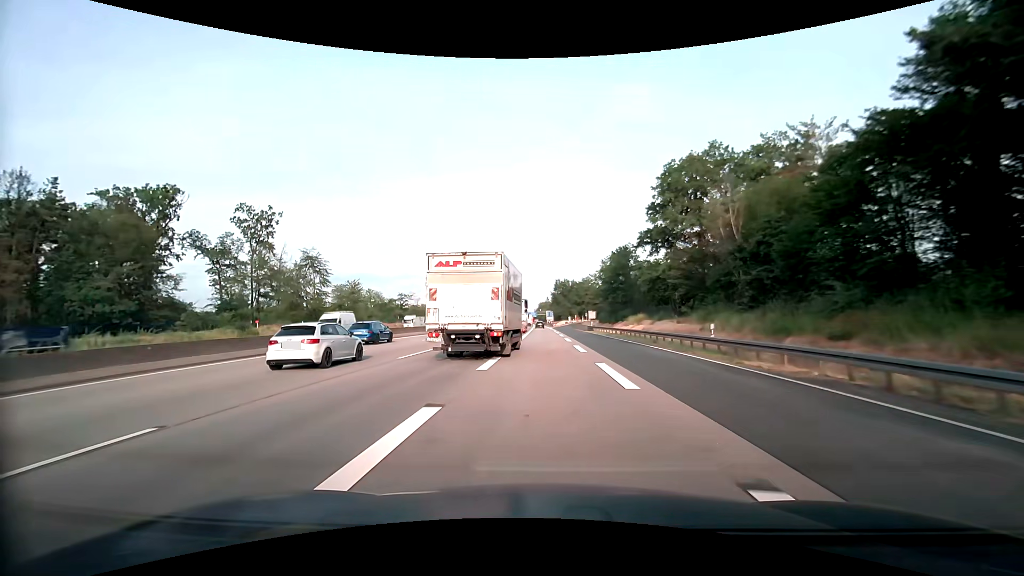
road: motorway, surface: asphalt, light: Day
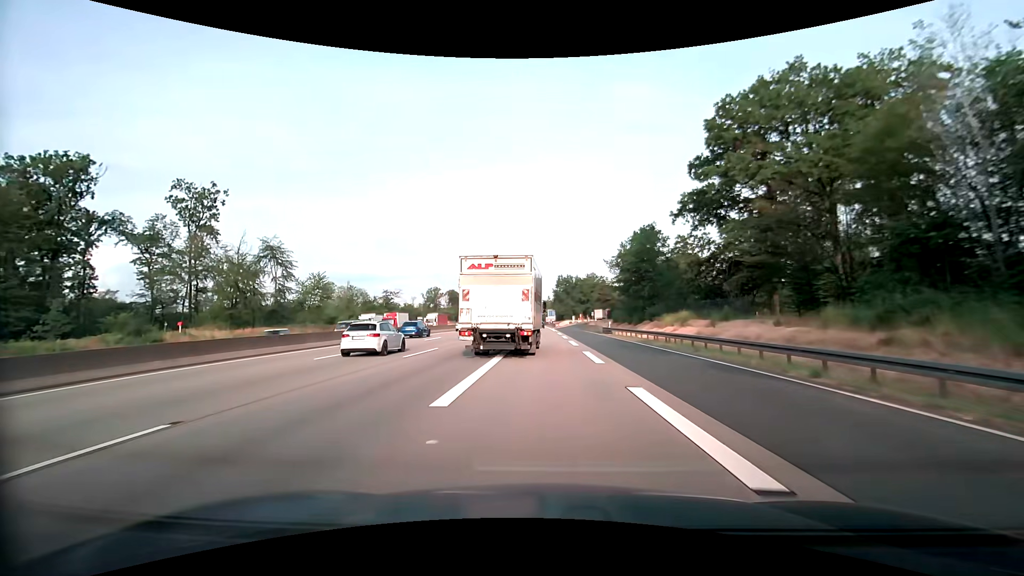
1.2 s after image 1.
(+0.1, +17.9) m; 0°
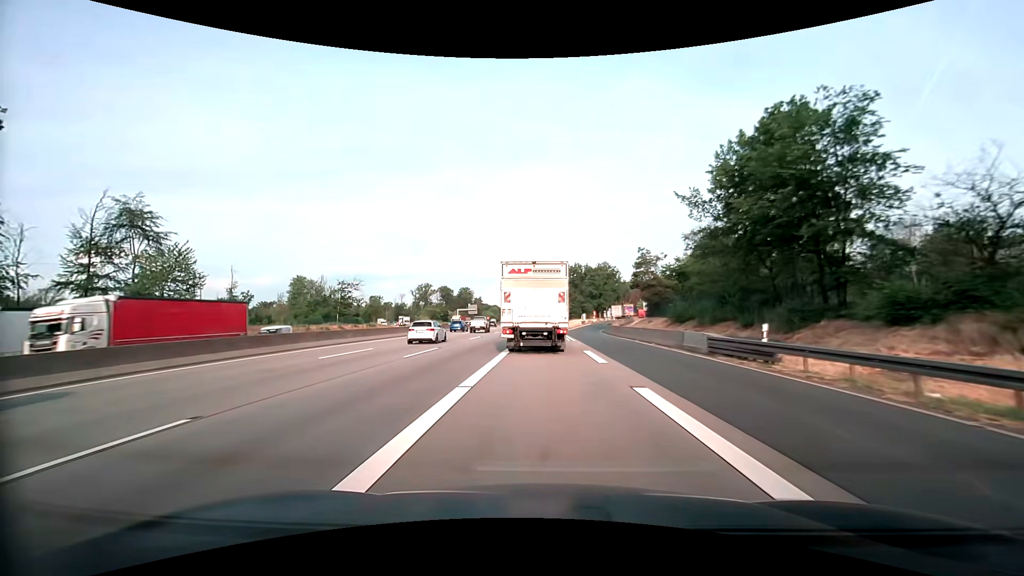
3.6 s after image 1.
(-0.2, +36.2) m; 0°
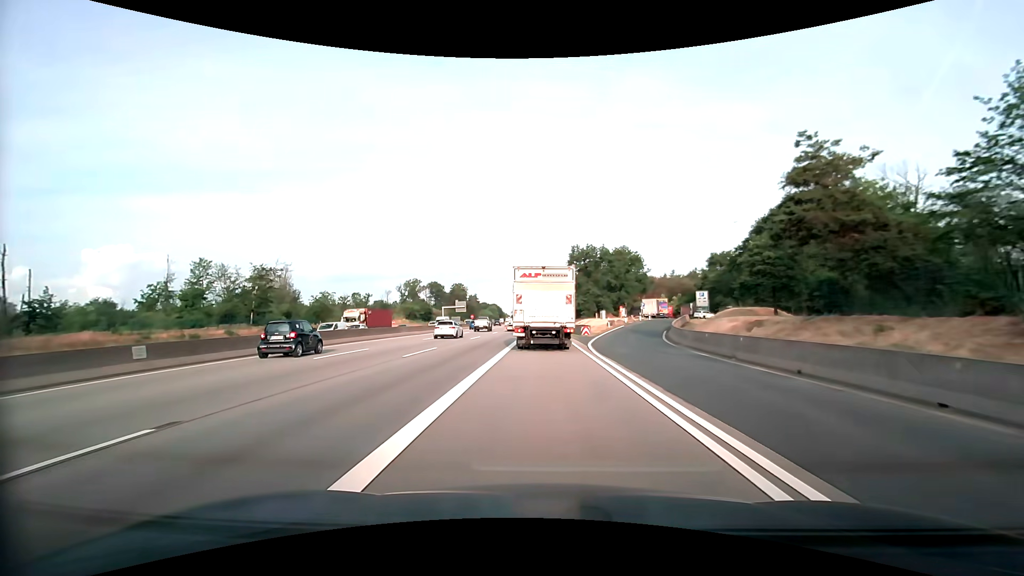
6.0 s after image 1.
(-0.1, +36.6) m; 0°
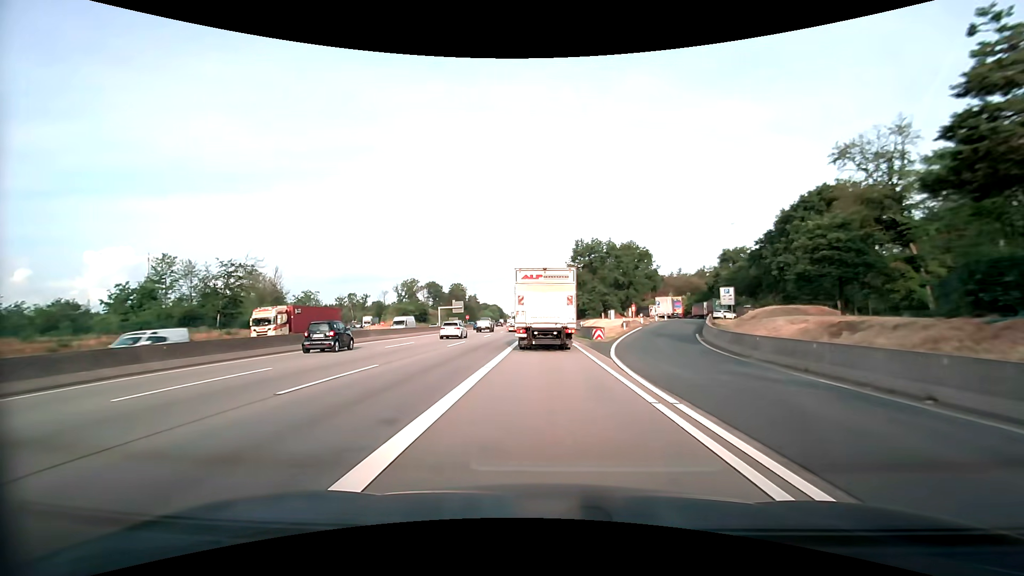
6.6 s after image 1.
(0.0, +9.2) m; 0°
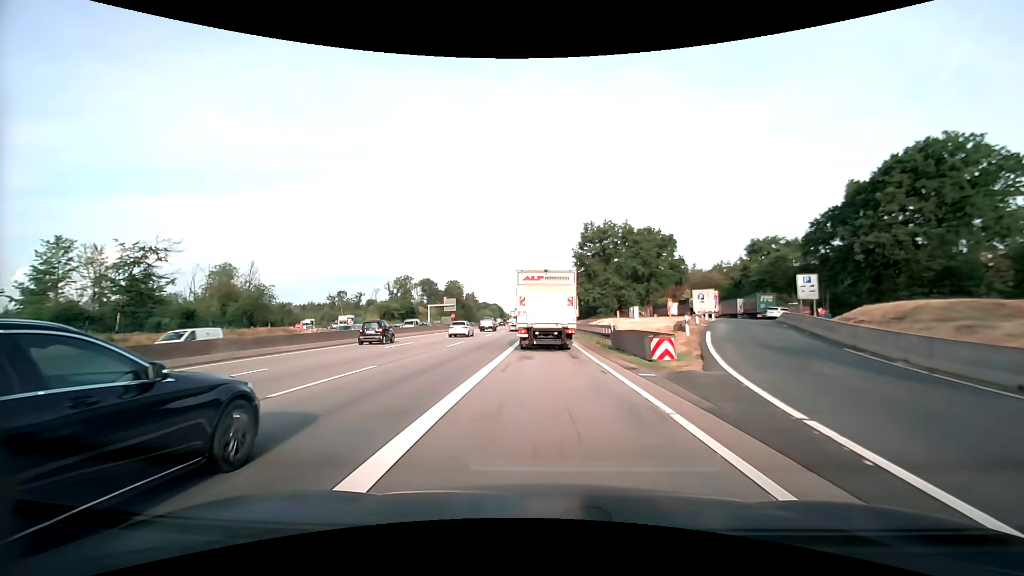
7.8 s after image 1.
(0.0, +18.5) m; 0°
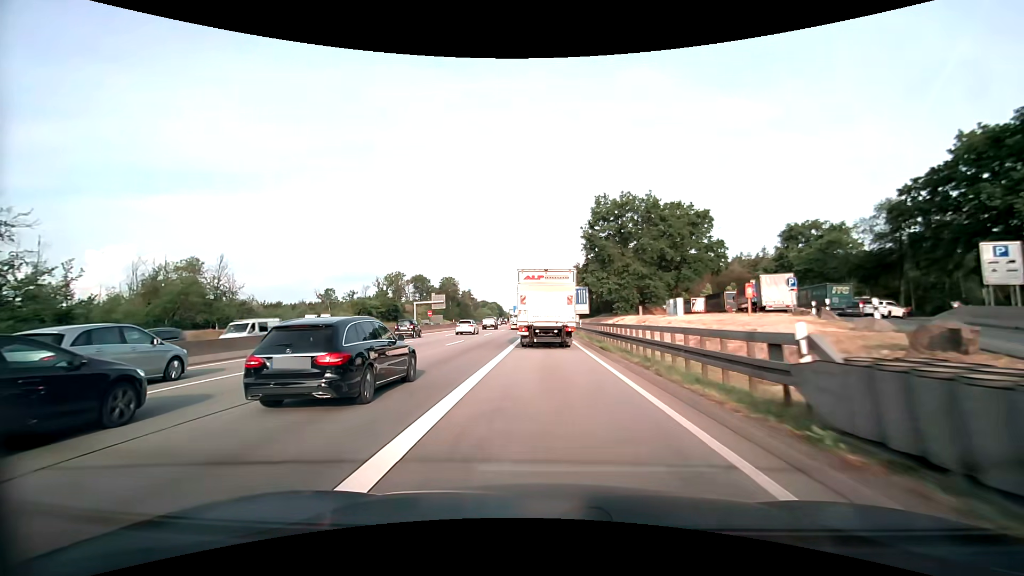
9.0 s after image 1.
(0.0, +18.4) m; 0°
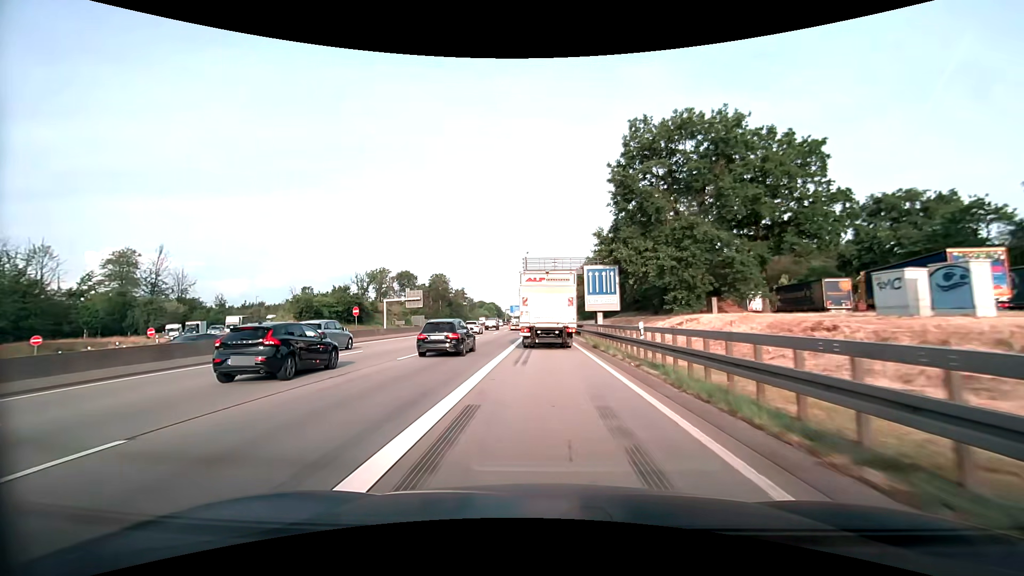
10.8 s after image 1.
(0.0, +27.3) m; 0°
(0, +10) (0, +20) (0, +30) (0, +40) (0, +50) (0, +60) (0, +70) (-1, +80) (-1, +90) (-1, +100) m
